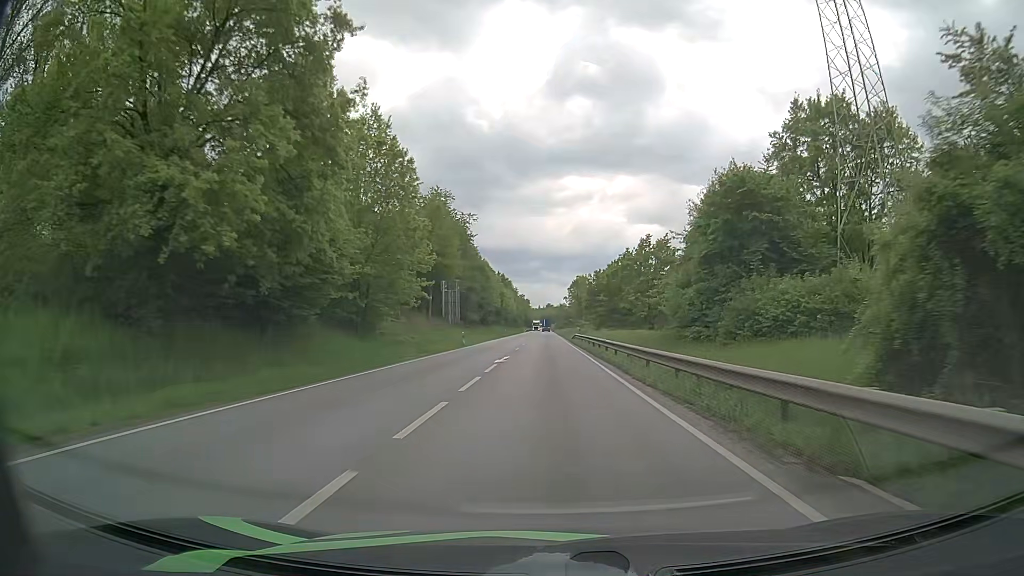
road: primary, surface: asphalt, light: Day
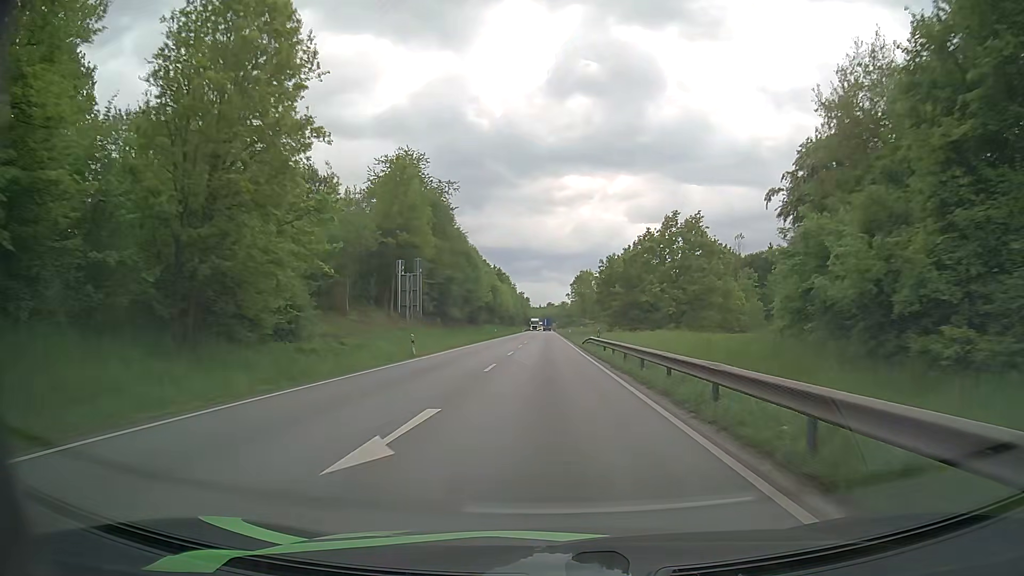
(0.0, +19.8) m; 0°
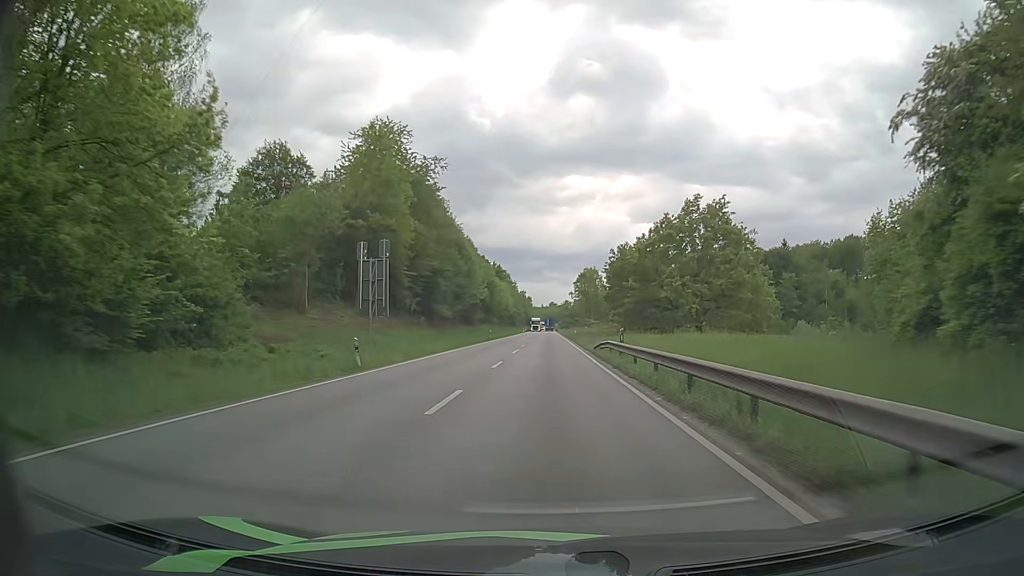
(-0.1, +10.1) m; -1°
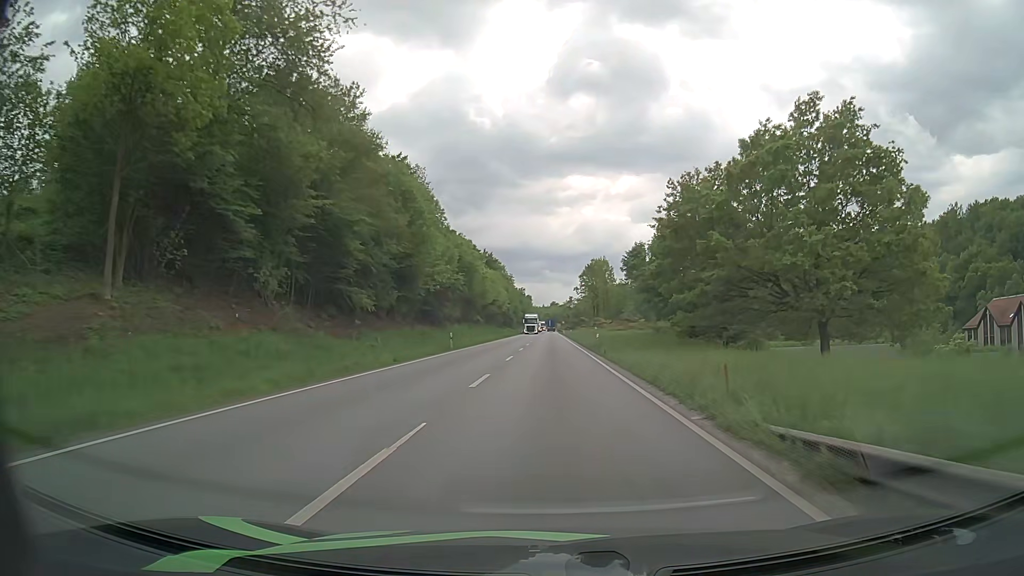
(+0.1, +31.3) m; 0°
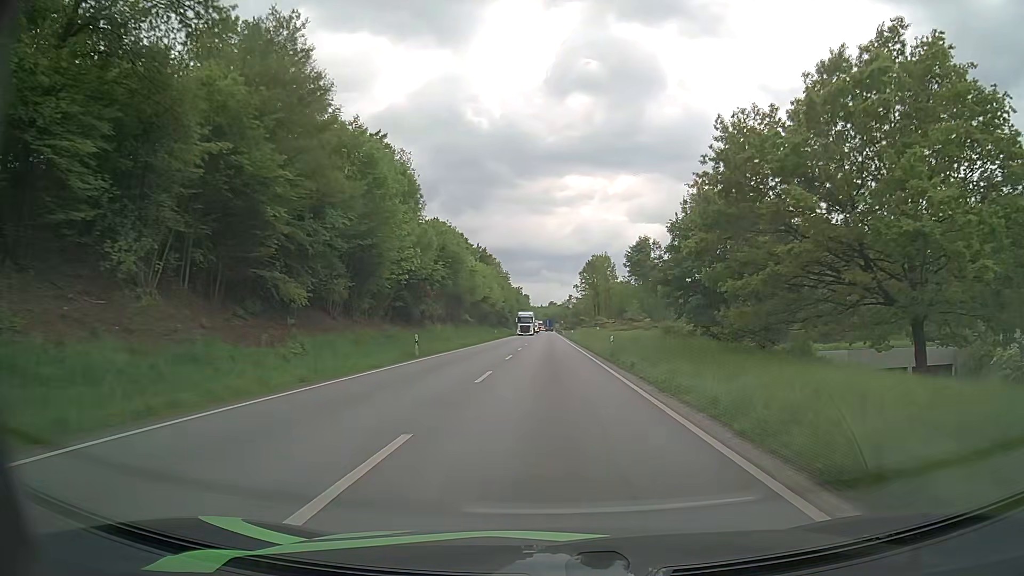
(0.0, +10.8) m; 0°
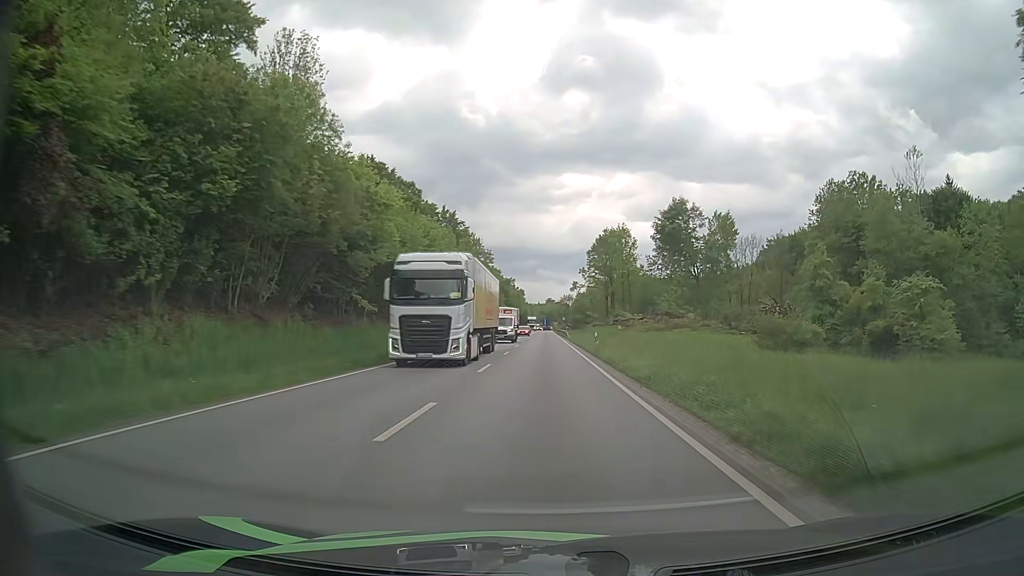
(+0.1, +44.9) m; 0°
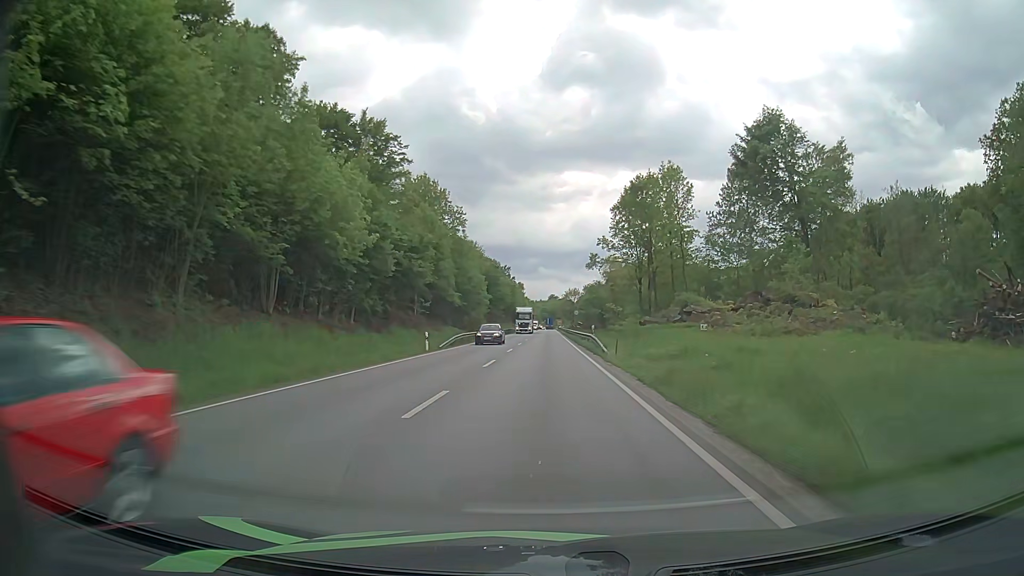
(-0.3, +46.5) m; -1°
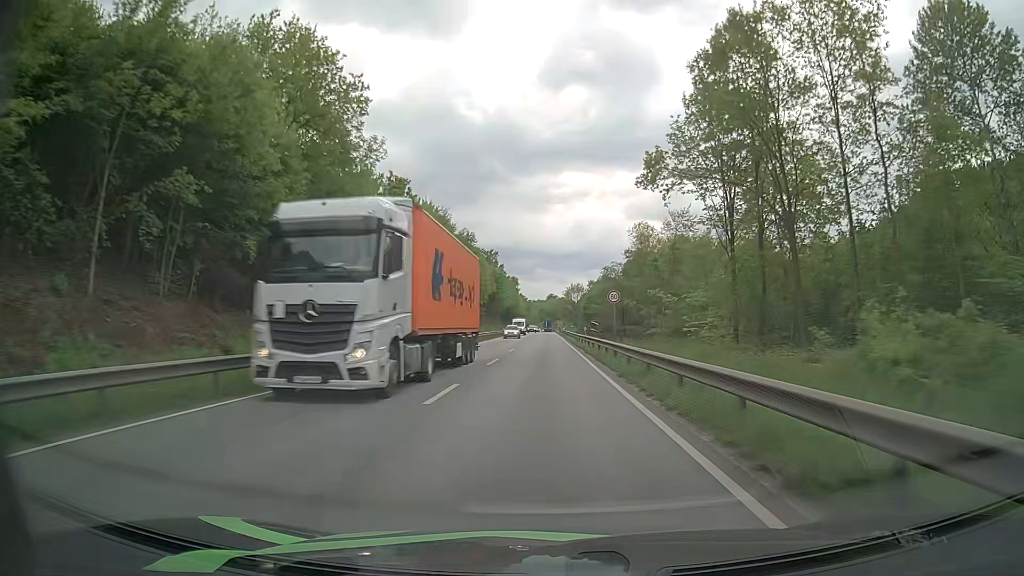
(+0.2, +46.4) m; 0°
(0, +10) (0, +20) (0, +30) (0, +40) (0, +50) (0, +60) (0, +70) (0, +80) (0, +90) (0, +100) m
